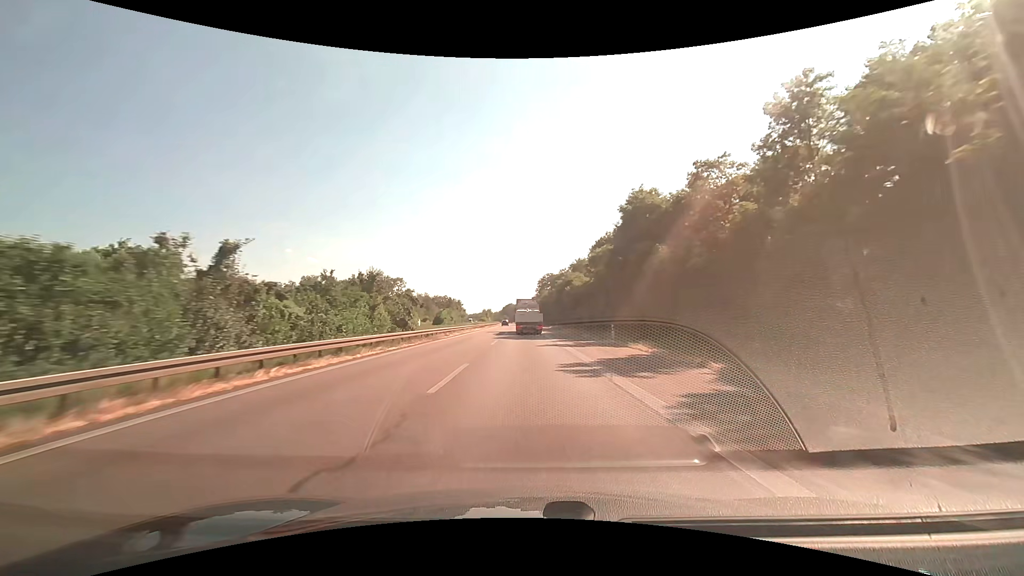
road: motorway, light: Day
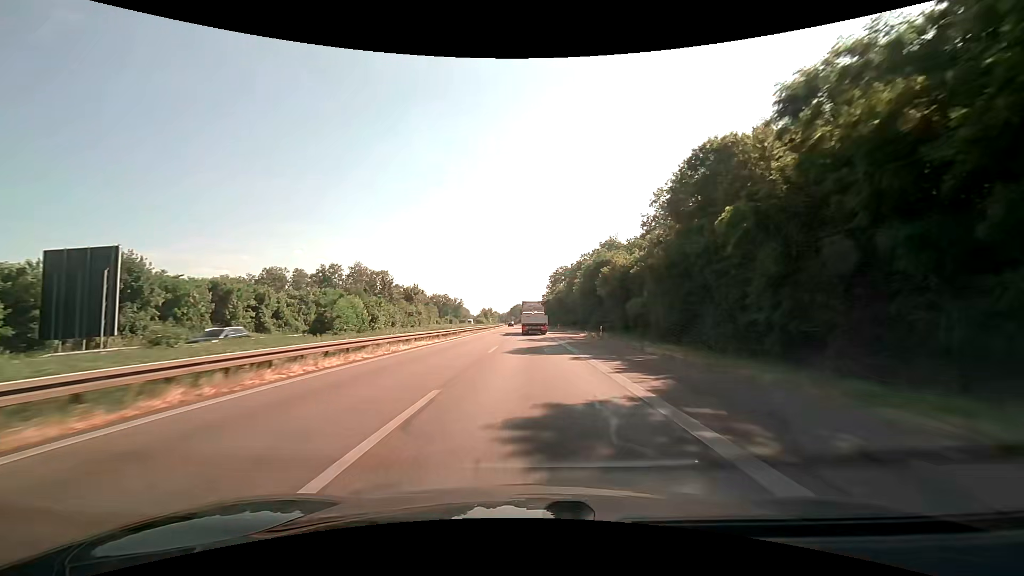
(-0.4, +42.1) m; -1°
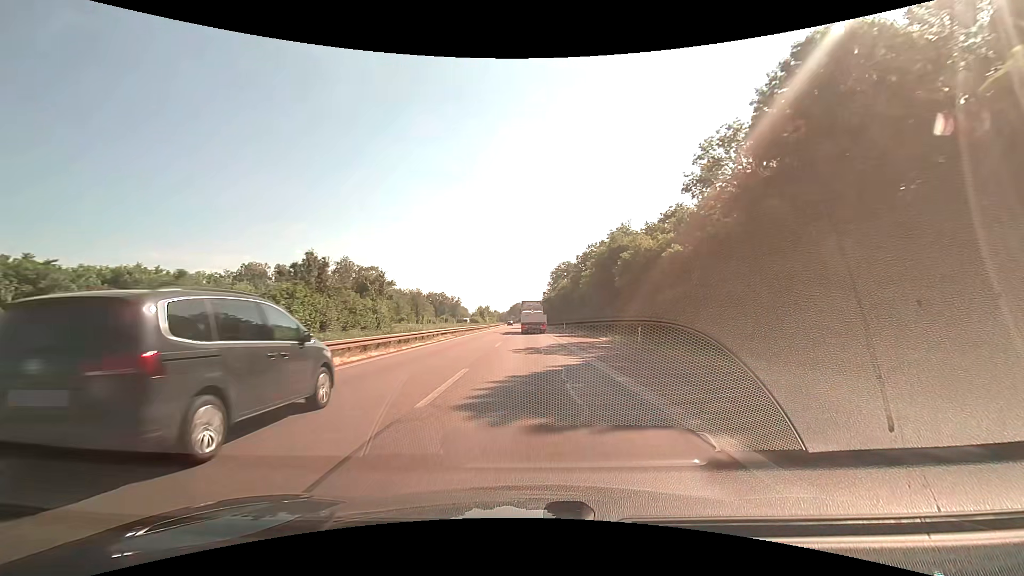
(0.0, +13.9) m; 0°
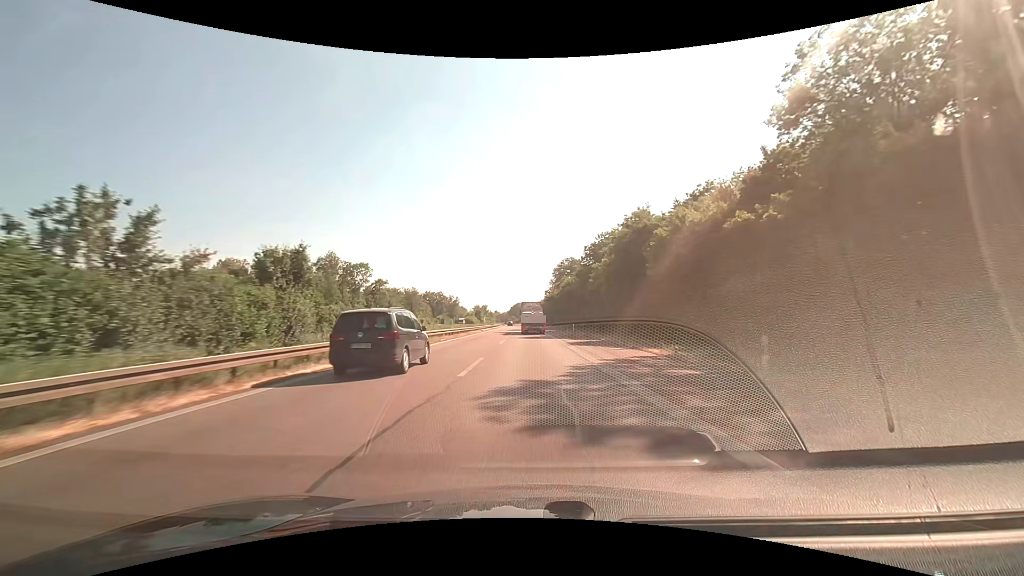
(0.0, +13.9) m; 0°
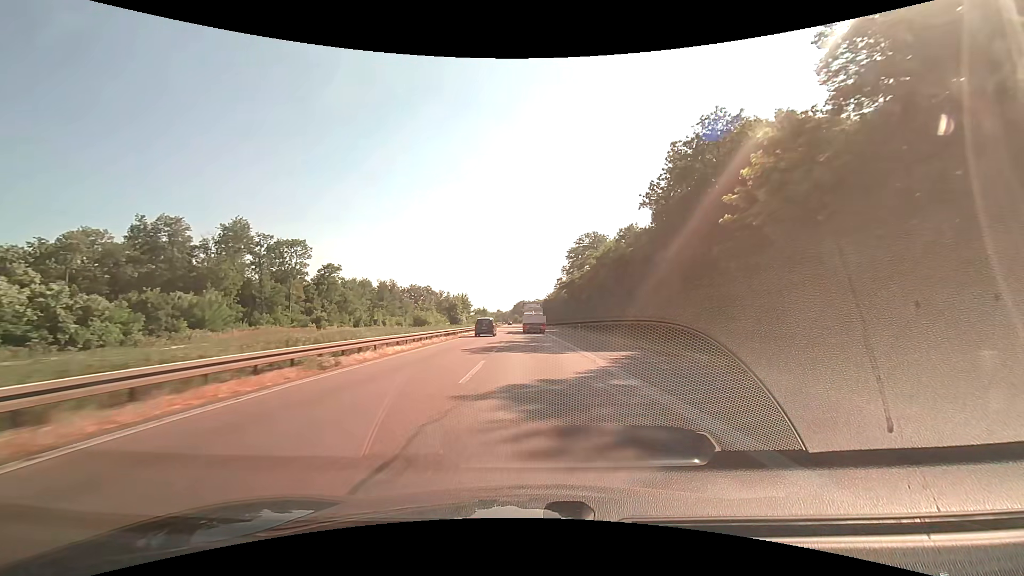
(-0.4, +55.6) m; -1°
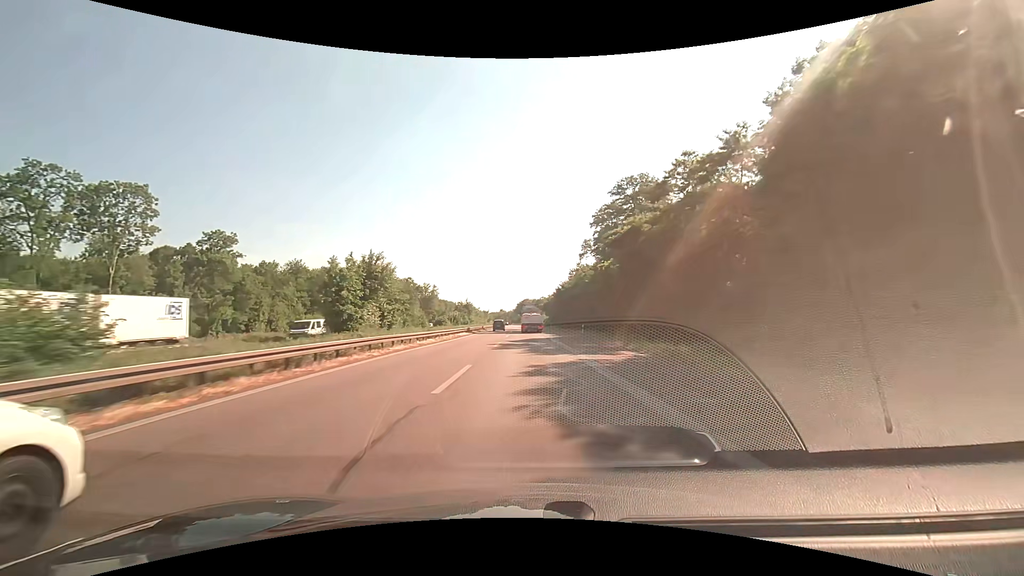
(+0.1, +55.9) m; 0°
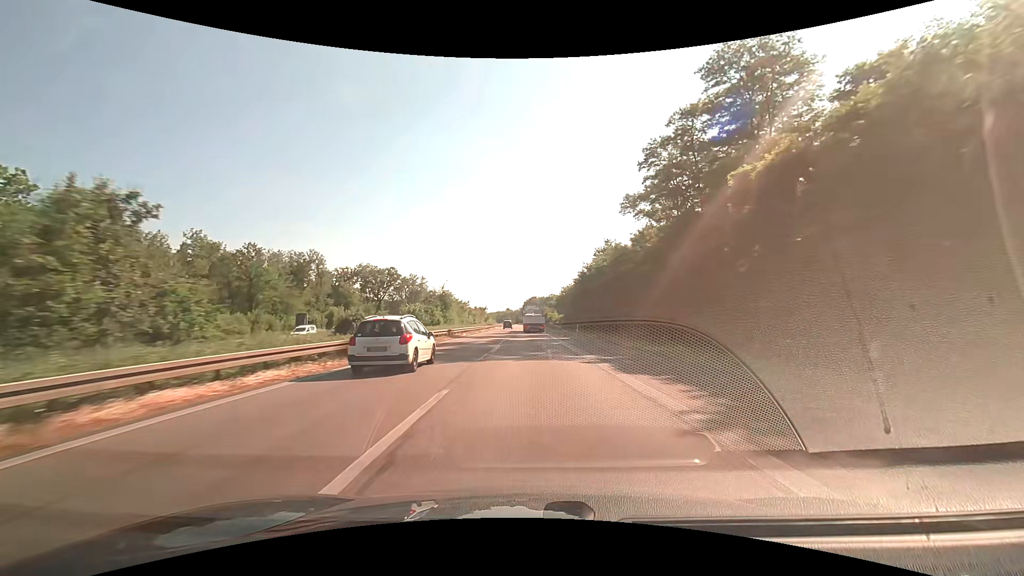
(-0.3, +42.0) m; -1°
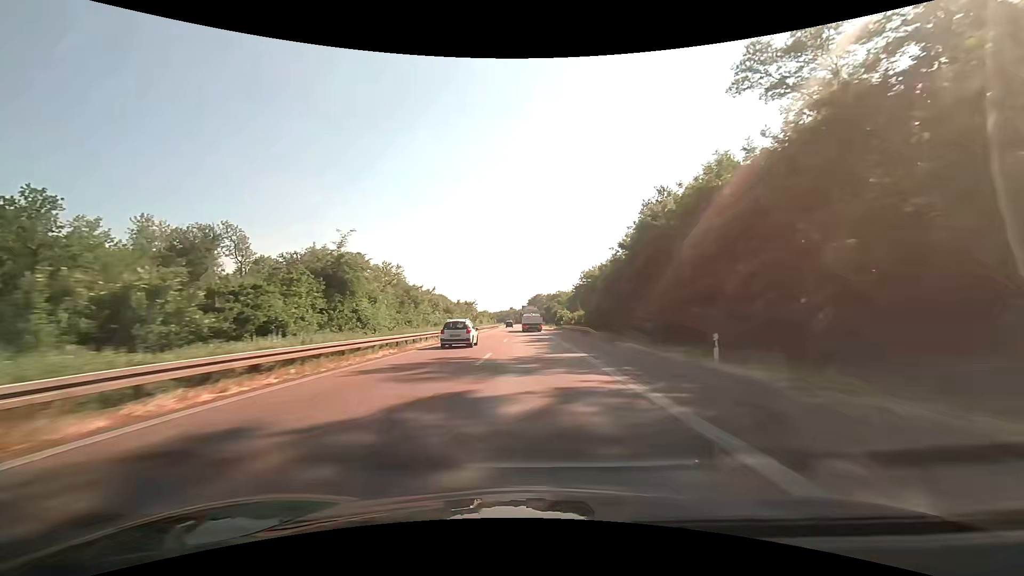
(-0.1, +42.6) m; 0°
(0, +10) (0, +20) (0, +30) (0, +40) (0, +50) (-1, +60) (-1, +70) (-1, +80) (-1, +90) (-1, +100) m
